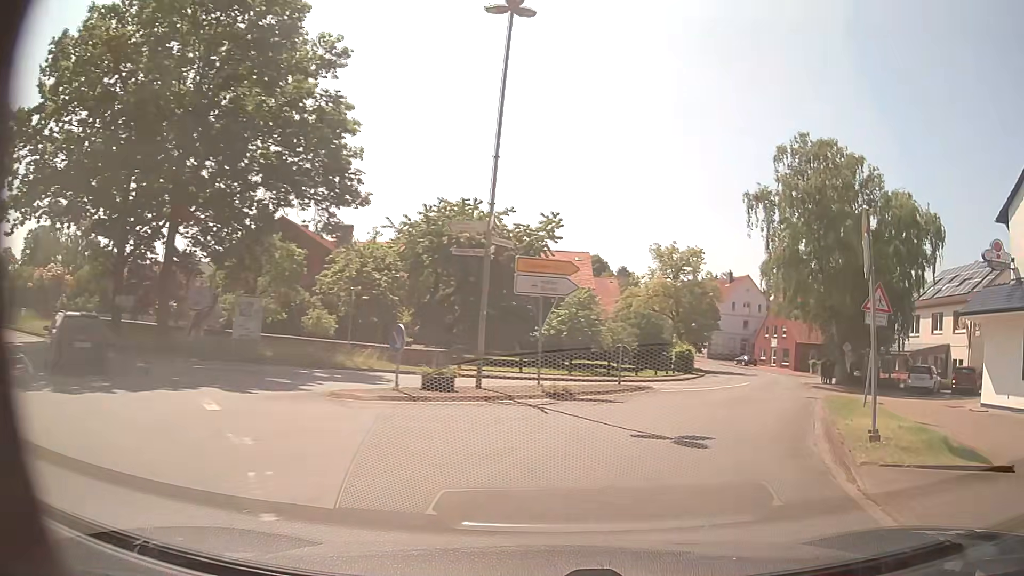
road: secondary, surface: asphalt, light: Day
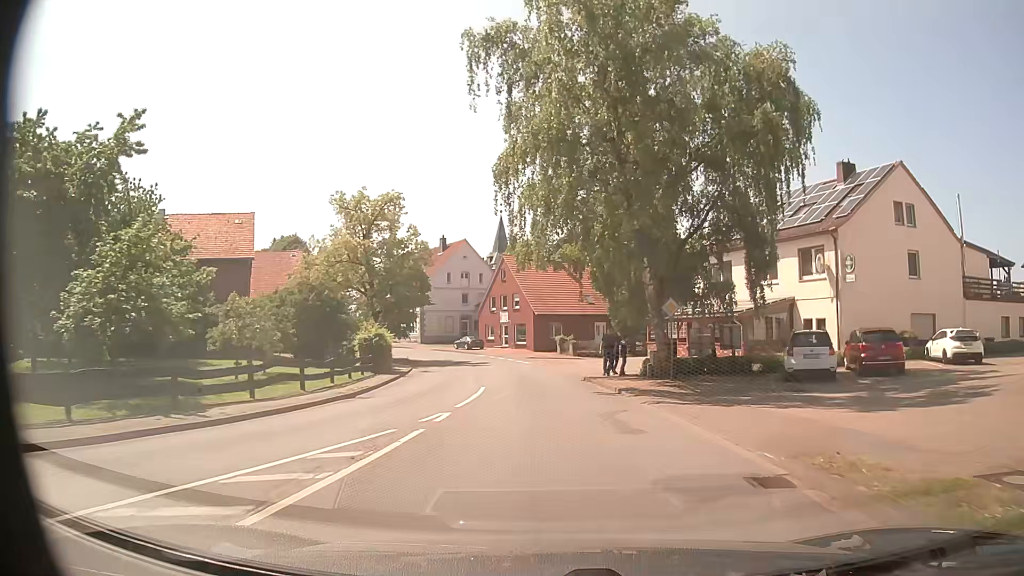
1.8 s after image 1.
(+4.5, +18.2) m; +25°
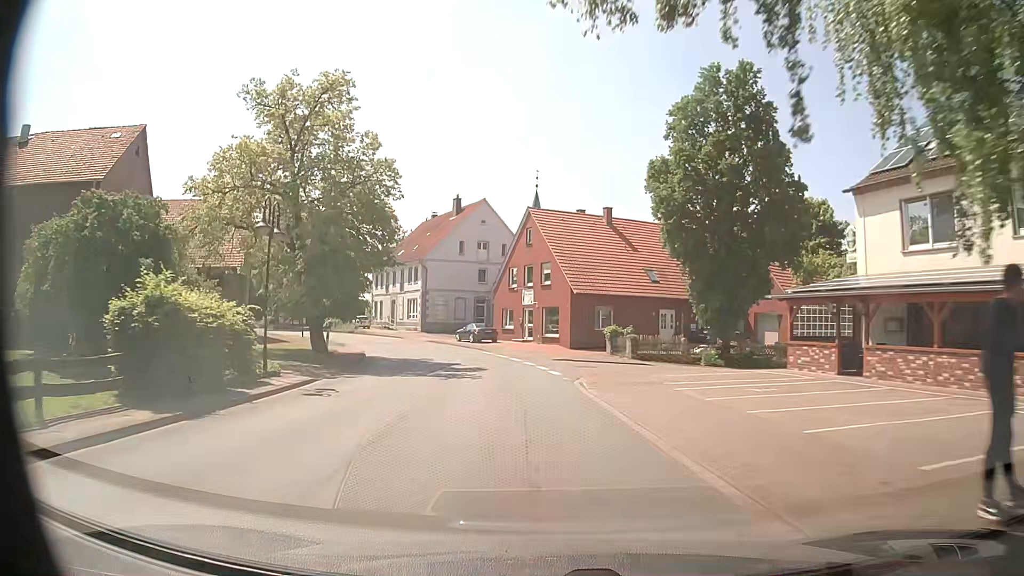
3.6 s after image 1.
(-0.4, +20.9) m; -4°
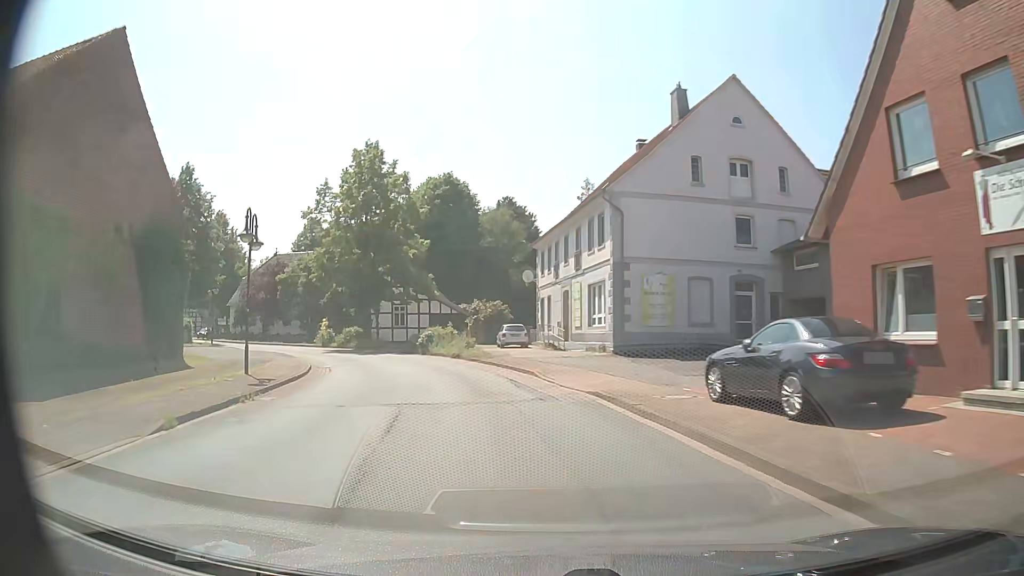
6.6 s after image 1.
(-4.2, +36.5) m; -18°
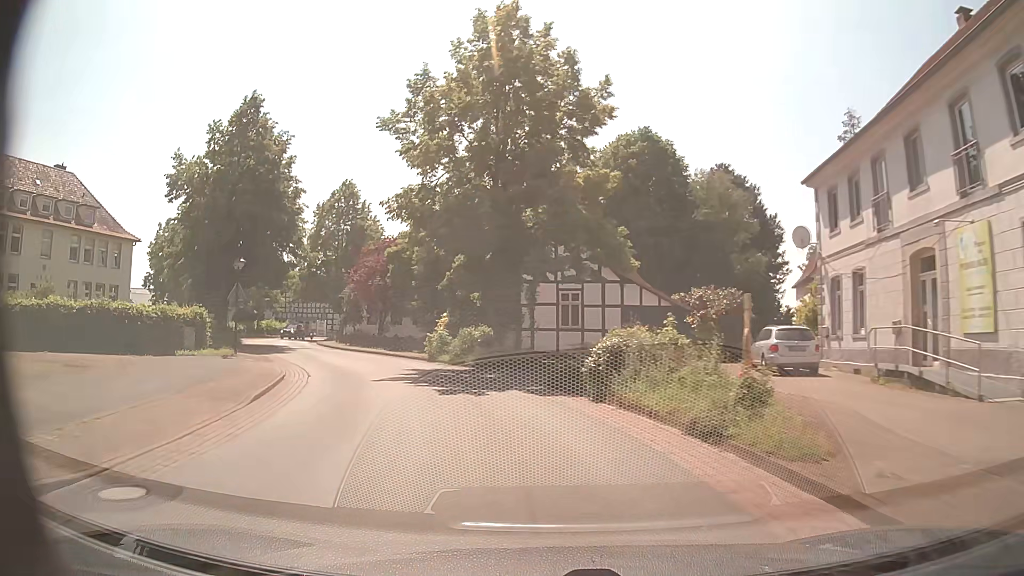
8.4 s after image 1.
(-3.3, +21.5) m; -17°
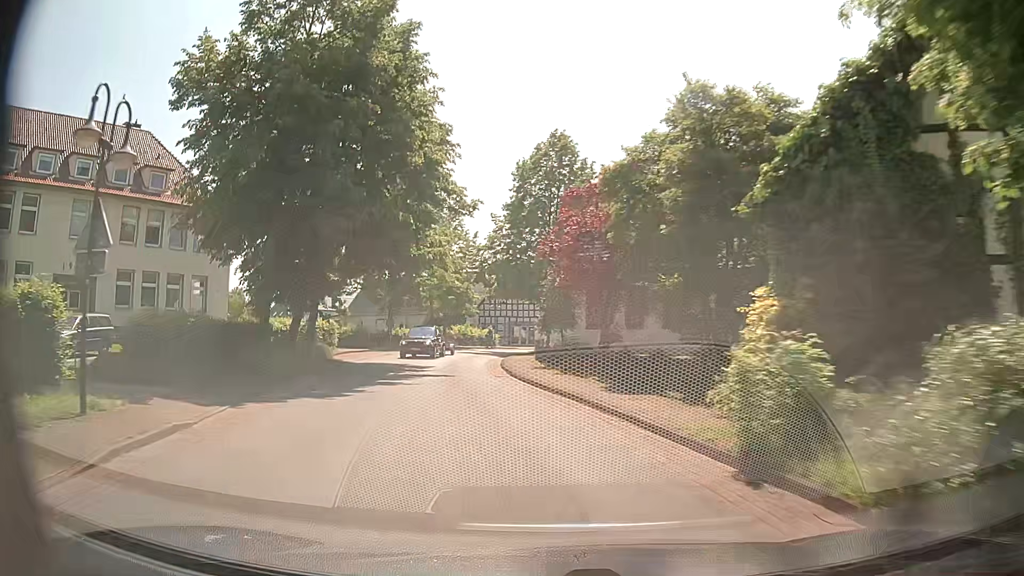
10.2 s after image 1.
(-3.8, +21.5) m; -21°
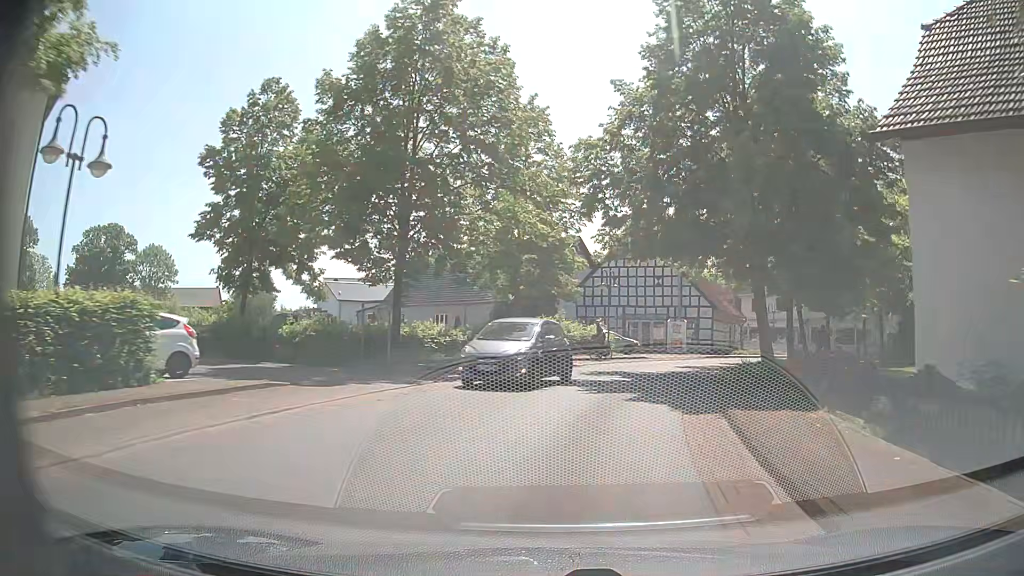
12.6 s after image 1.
(-3.4, +27.8) m; -9°
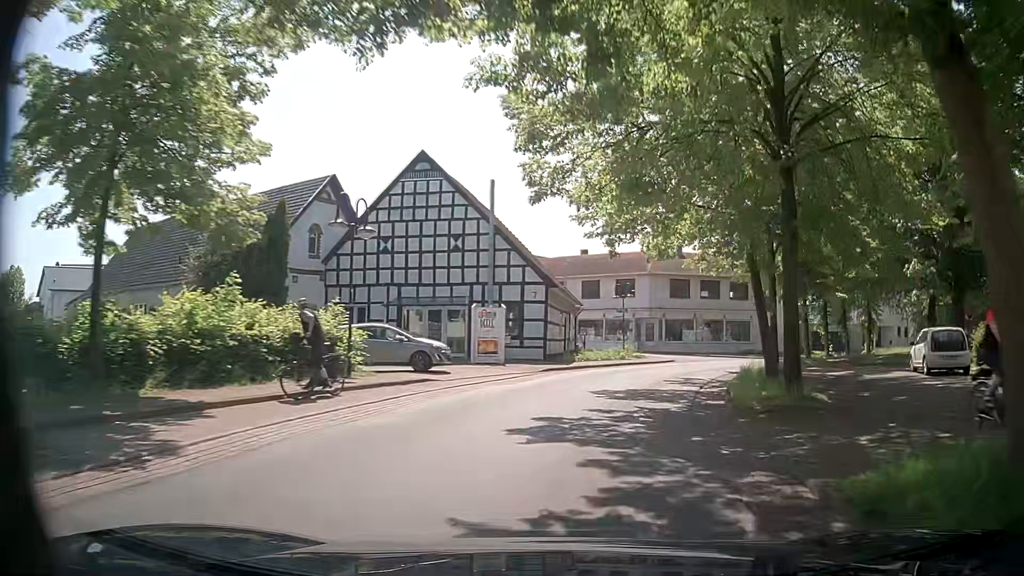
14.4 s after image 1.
(+2.8, +19.8) m; +17°
(+1, +10) (+3, +20) (+7, +29) (+12, +38) (+18, +45) (+26, +51) (+36, +55) (+45, +56) (+55, +56) (+65, +55) m
